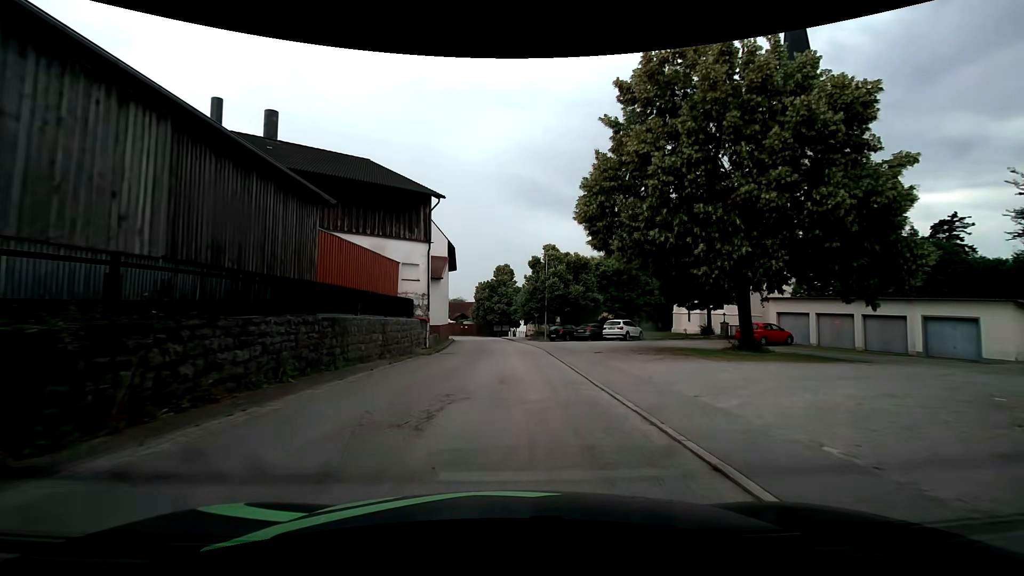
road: tertiary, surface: asphalt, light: Day
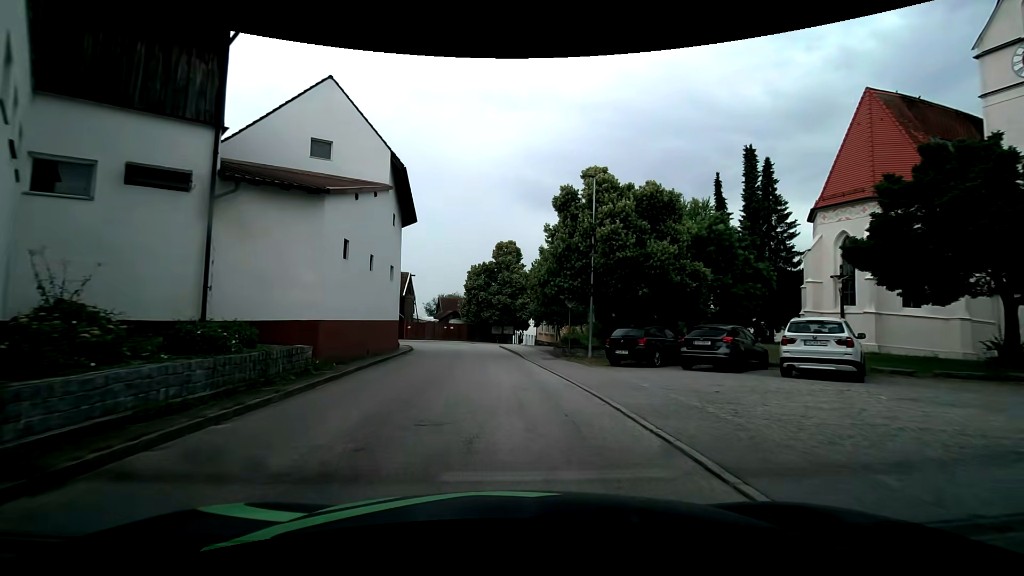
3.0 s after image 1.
(+0.1, +25.1) m; -1°
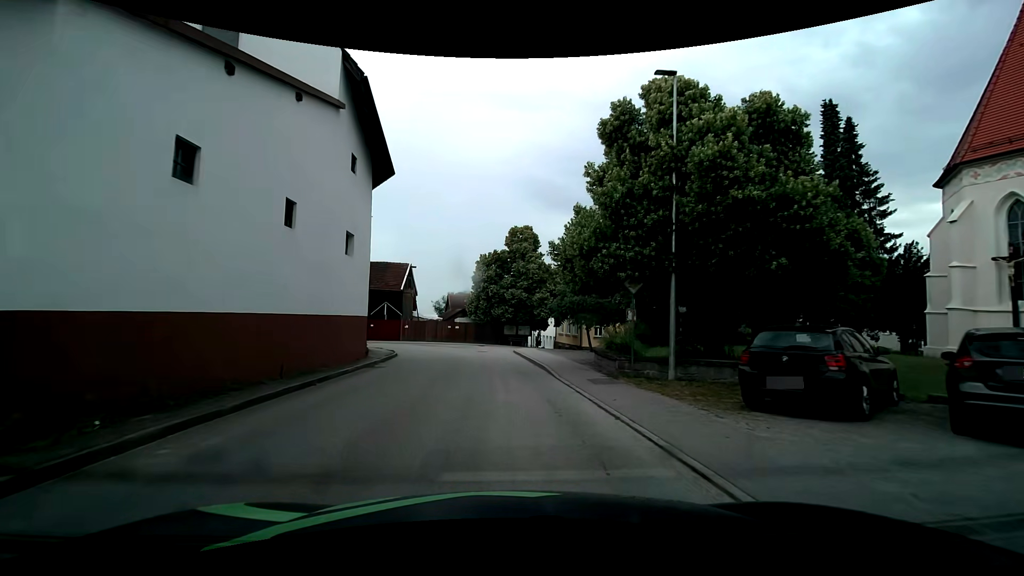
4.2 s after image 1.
(0.0, +9.2) m; -1°
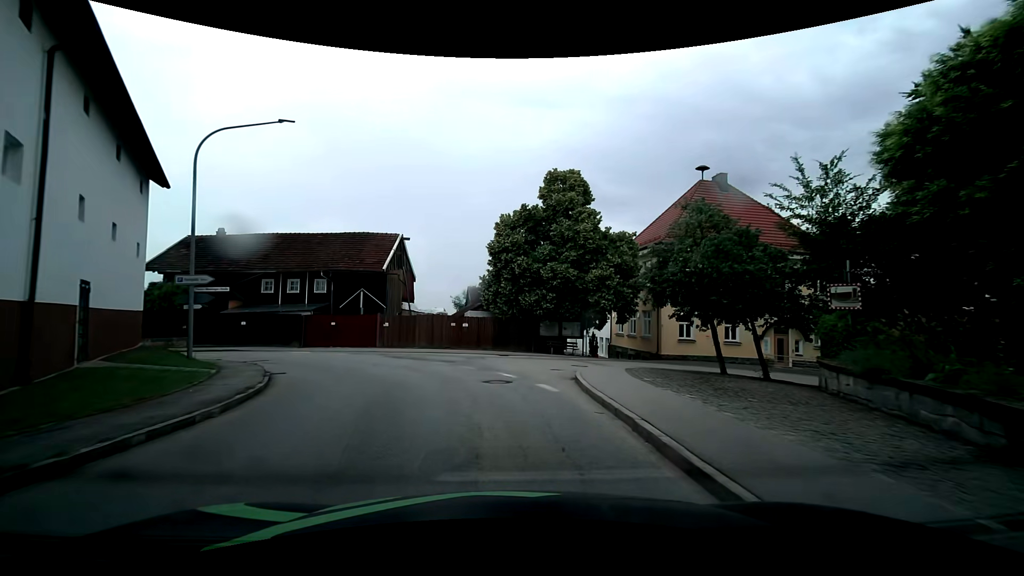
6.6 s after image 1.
(-0.5, +18.3) m; -3°
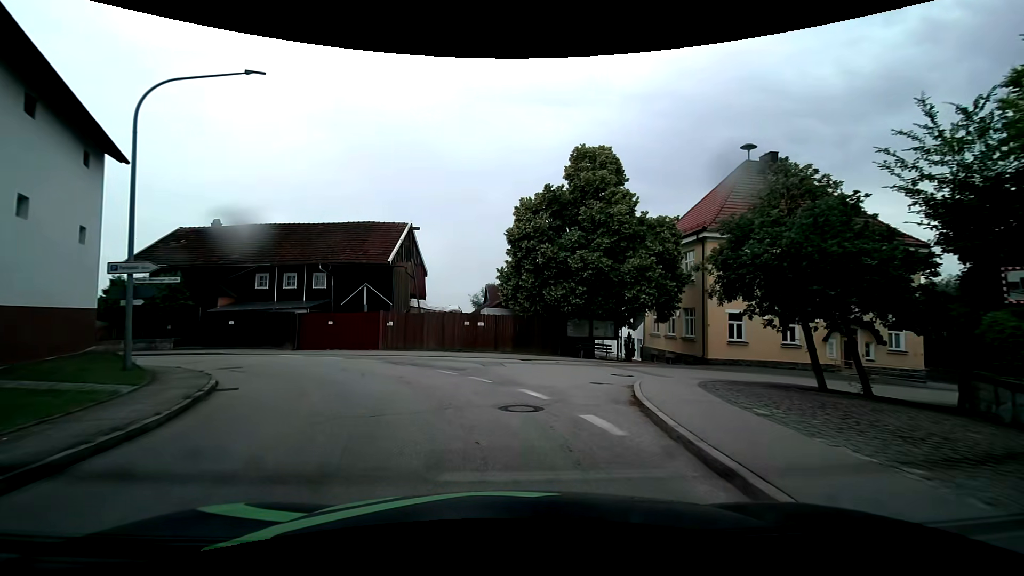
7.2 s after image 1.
(0.0, +4.3) m; -1°
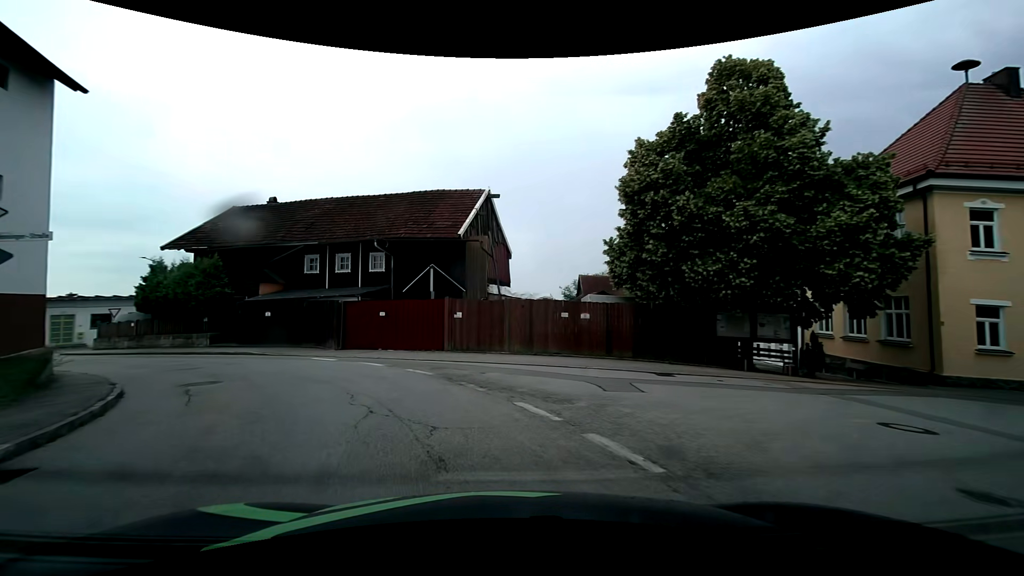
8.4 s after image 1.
(-0.7, +8.1) m; -10°
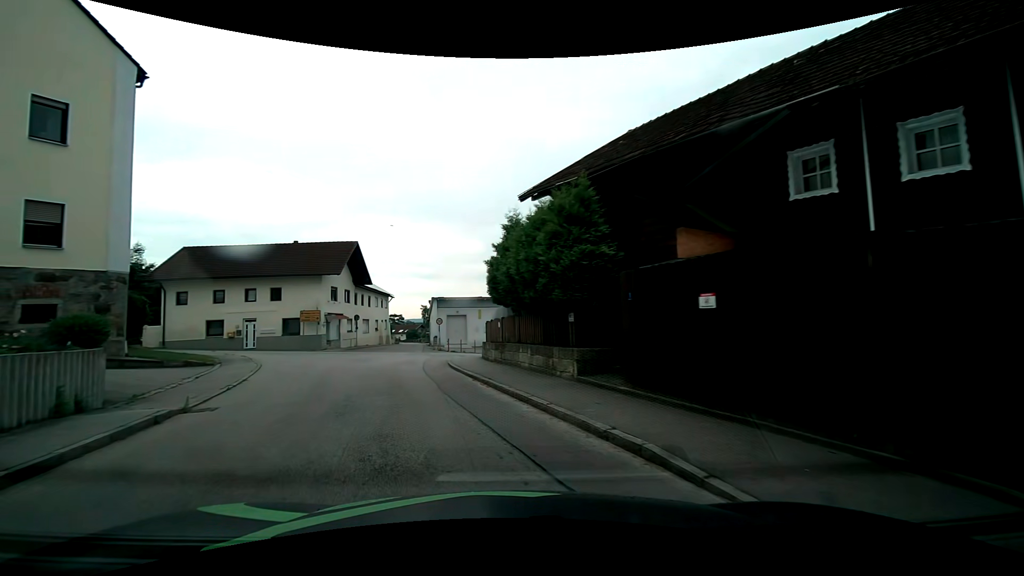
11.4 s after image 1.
(-6.6, +16.9) m; -45°
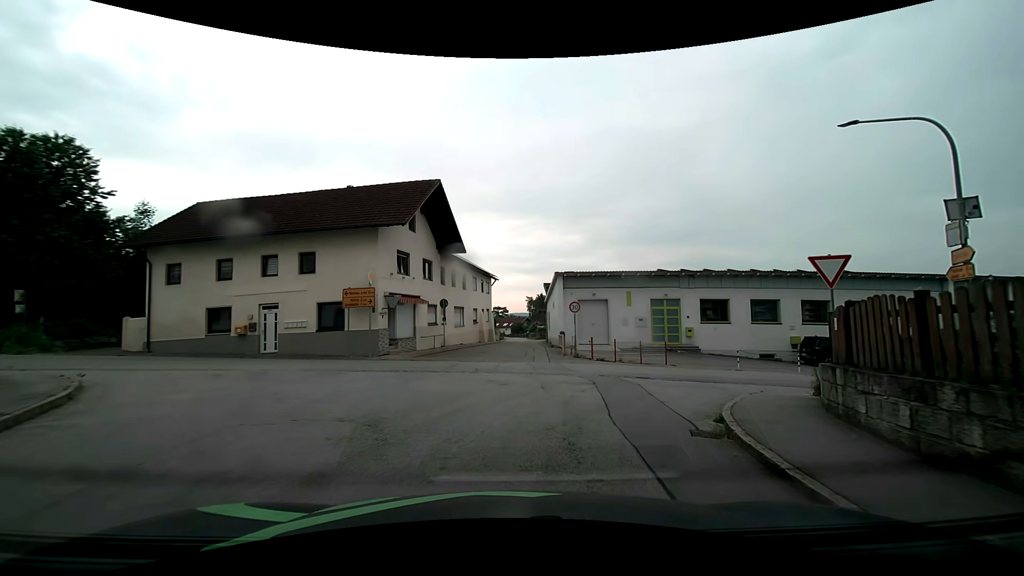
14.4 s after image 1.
(-4.1, +18.7) m; -13°
(+1, +10) (+7, +18) (+16, +22) (+26, +24) (+36, +25) (+46, +26) (+56, +27) (+66, +27) (+76, +28) (+86, +28) m
